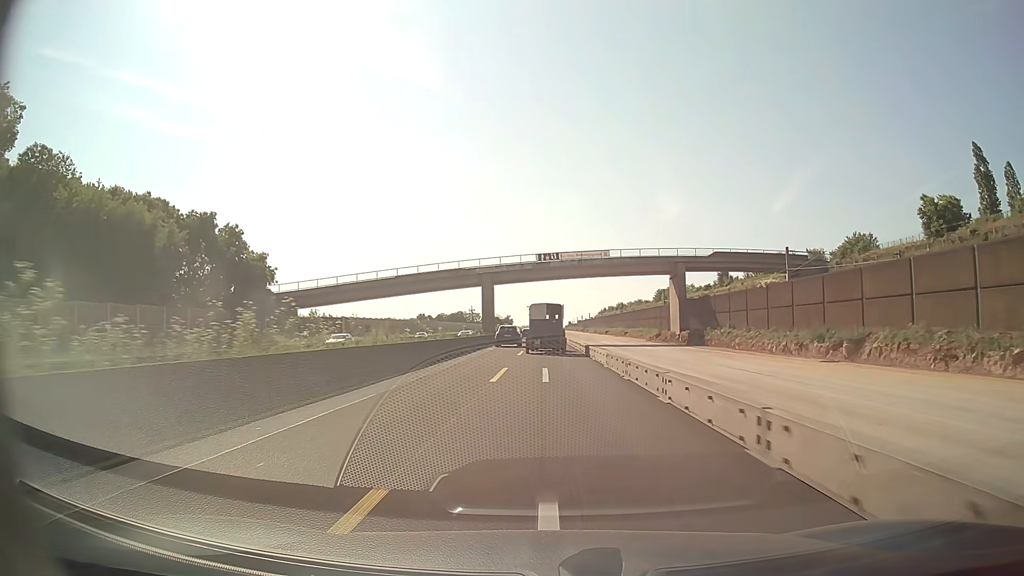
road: motorway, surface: asphalt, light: Day
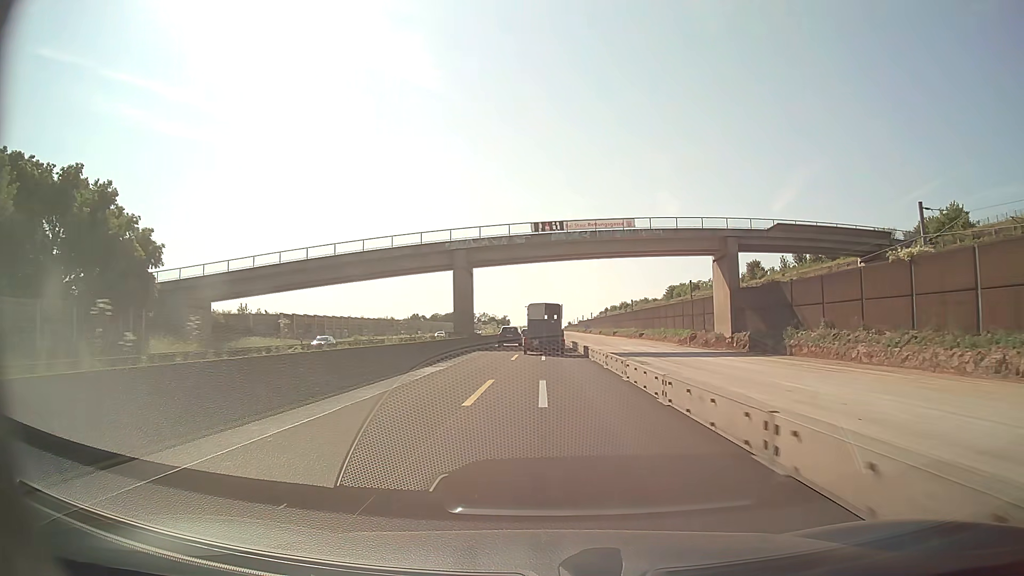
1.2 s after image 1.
(-0.1, +24.2) m; 0°
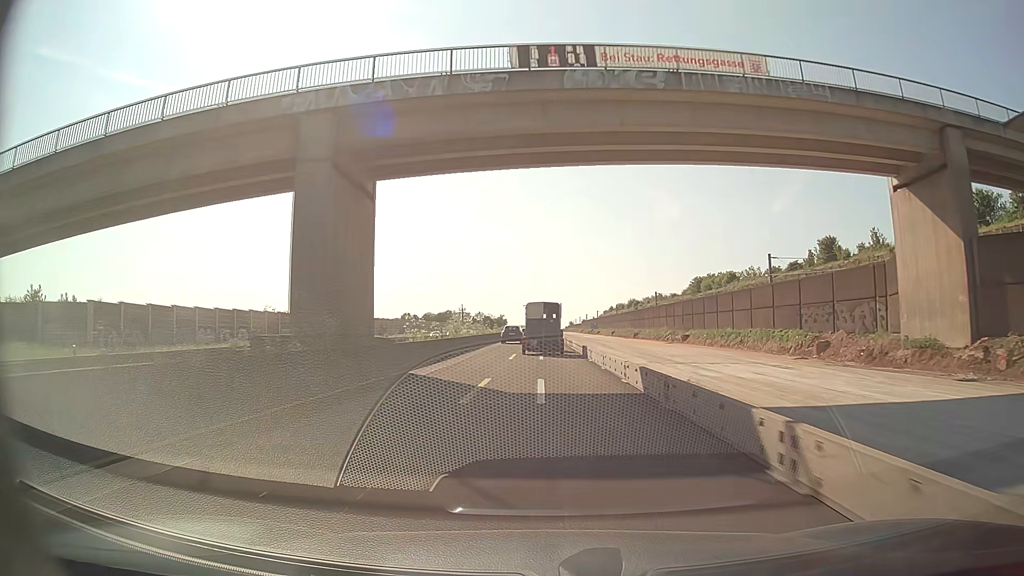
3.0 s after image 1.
(0.0, +36.7) m; 0°
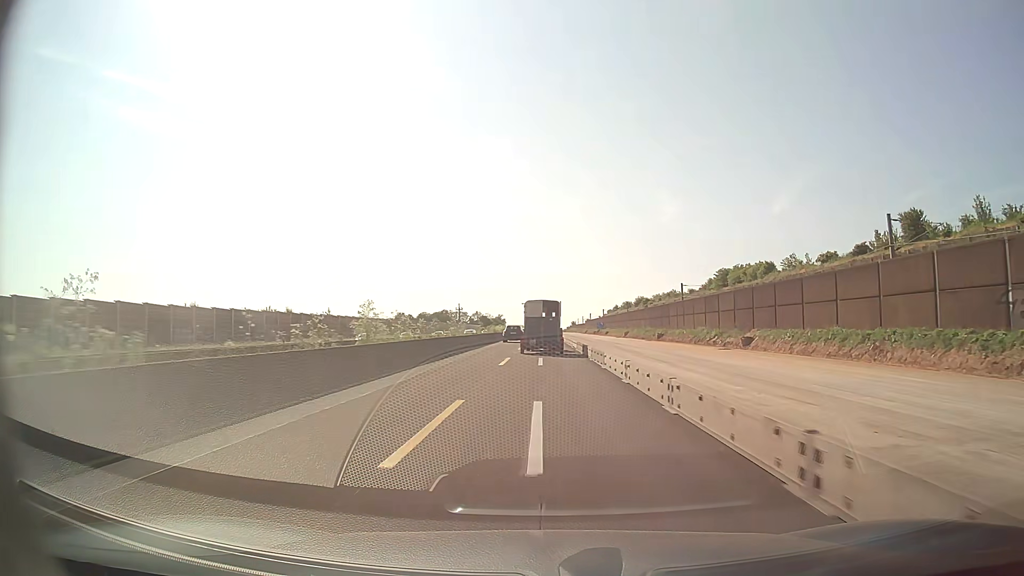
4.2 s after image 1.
(0.0, +24.6) m; 0°
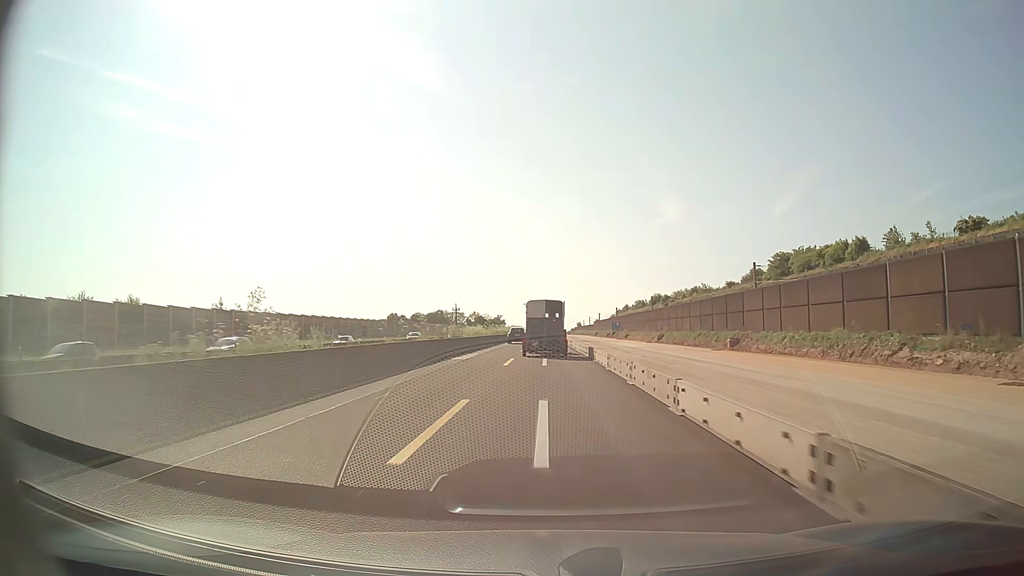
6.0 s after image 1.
(0.0, +36.7) m; 0°
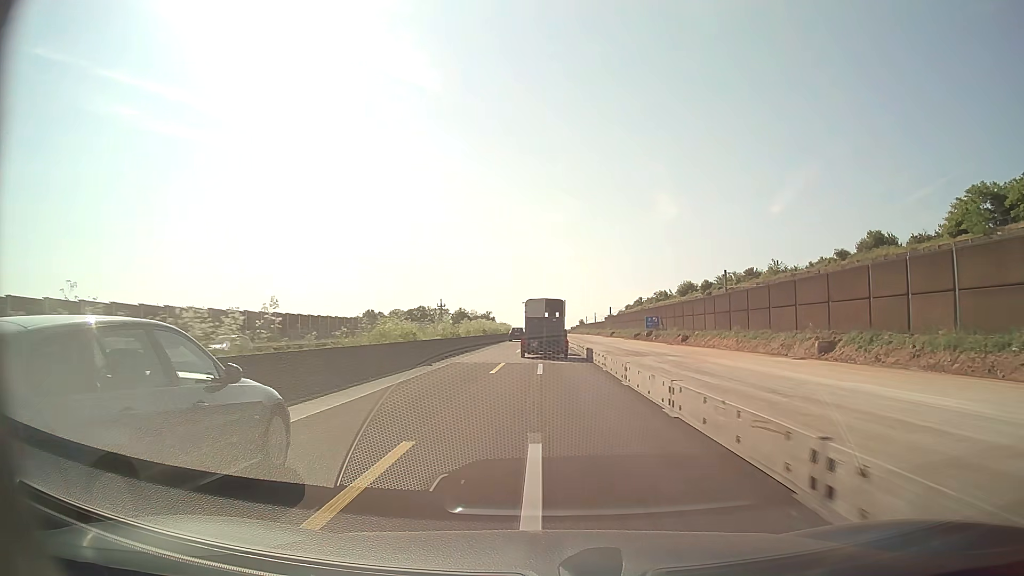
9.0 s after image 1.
(+0.2, +60.1) m; 0°
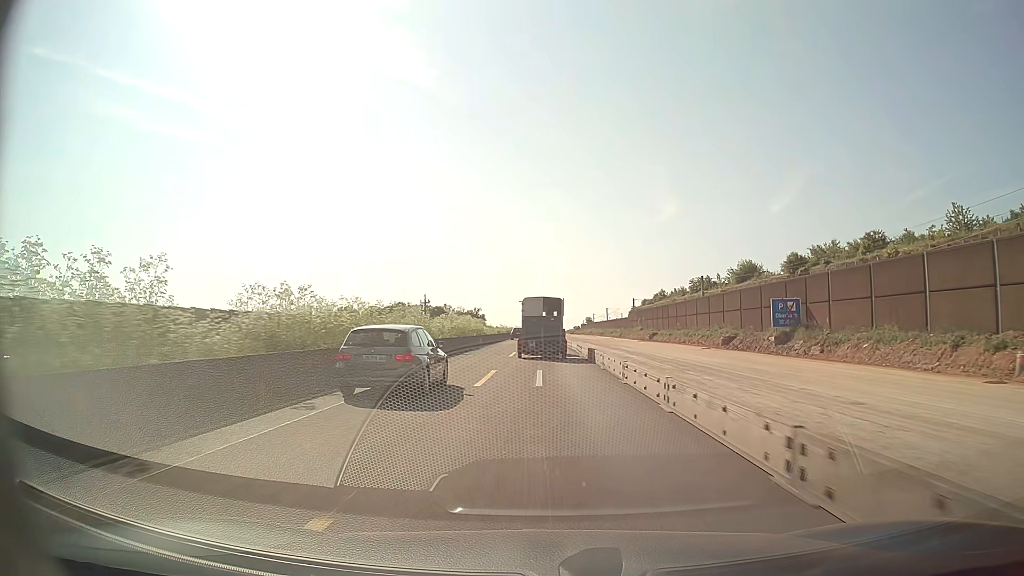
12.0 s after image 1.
(-0.1, +59.3) m; 0°
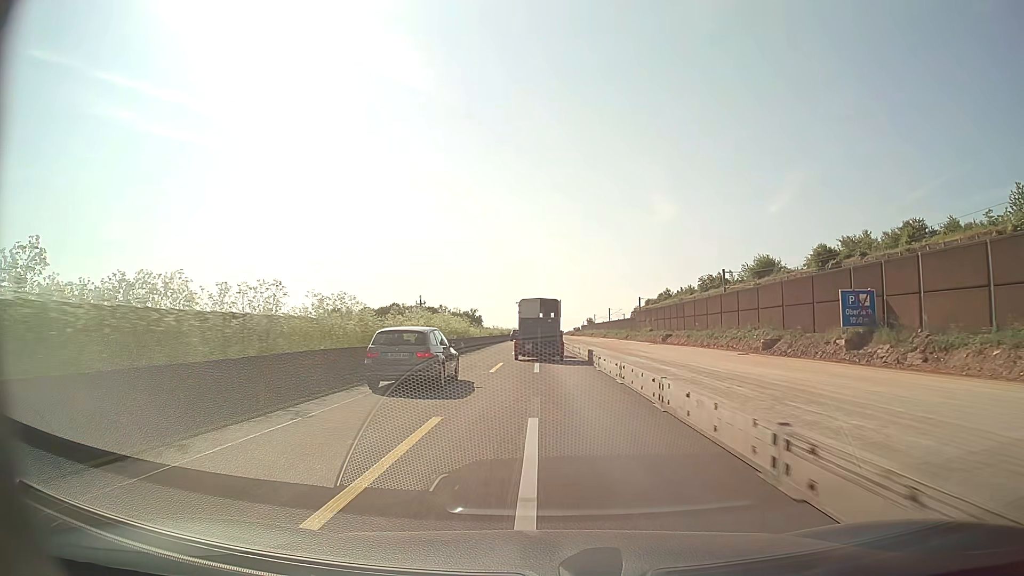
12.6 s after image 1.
(0.0, +11.7) m; 0°
(0, +10) (0, +20) (0, +30) (0, +40) (0, +50) (0, +60) (0, +70) (-1, +80) (-1, +90) (-1, +100) m
